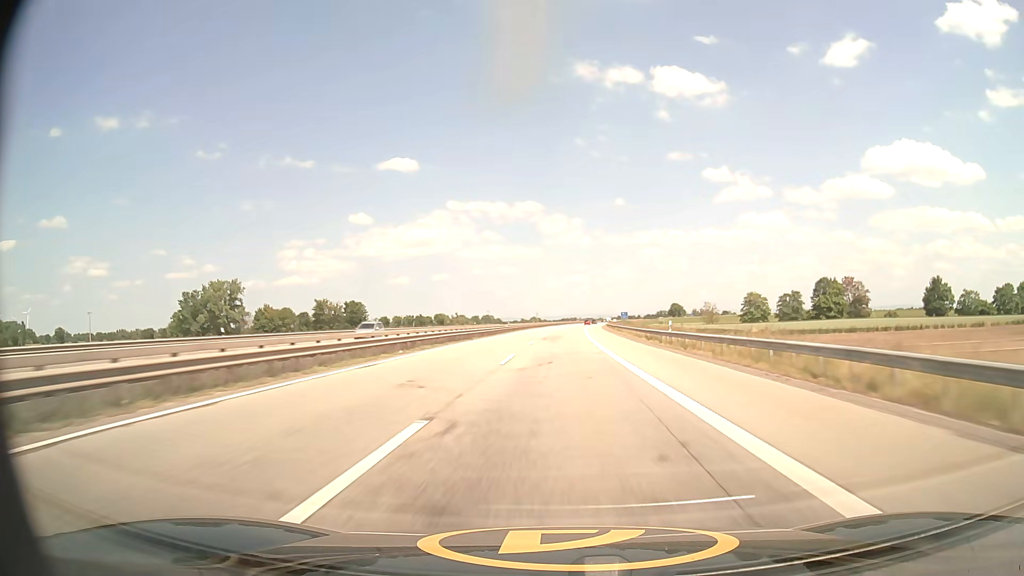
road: motorway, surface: asphalt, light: Day
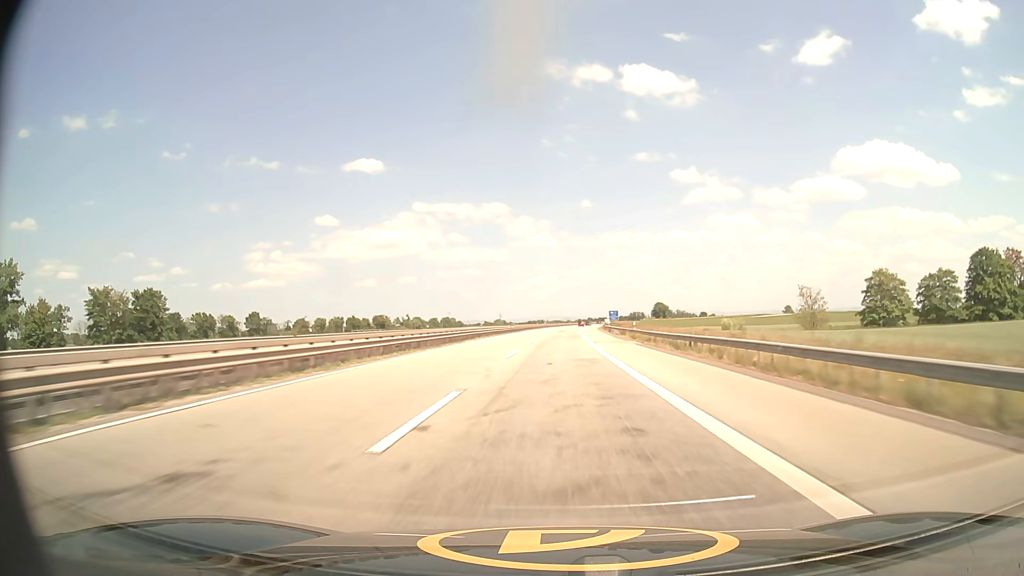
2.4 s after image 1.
(+2.3, +85.6) m; +3°
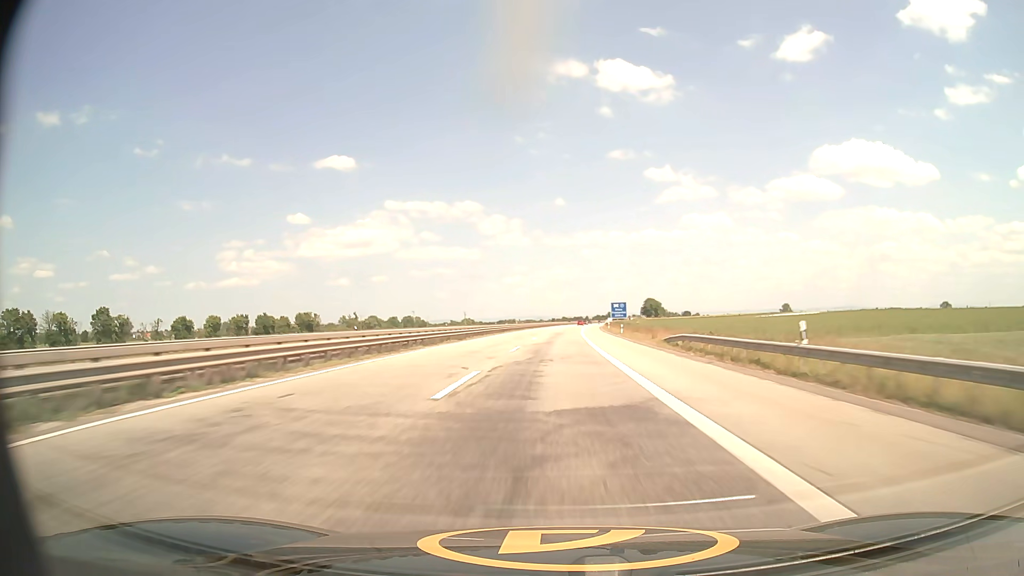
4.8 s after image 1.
(+1.8, +85.6) m; +2°
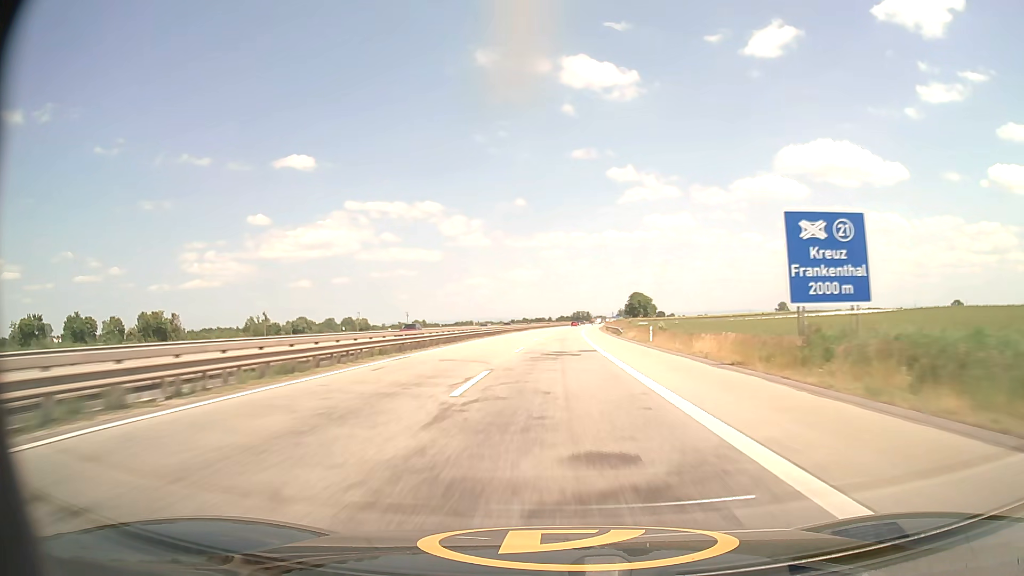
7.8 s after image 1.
(+2.8, +106.8) m; +3°
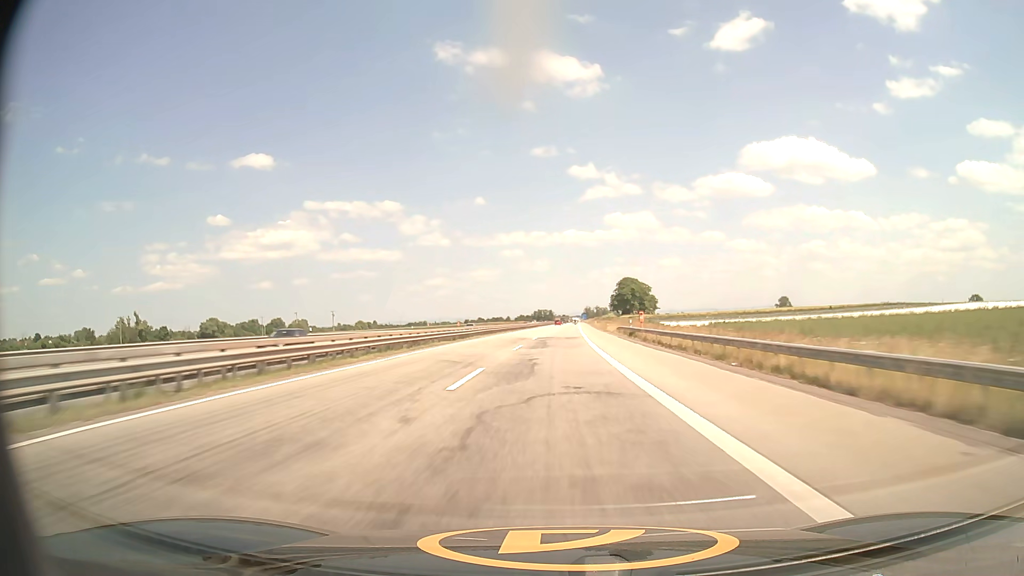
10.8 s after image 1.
(+2.9, +106.8) m; +3°
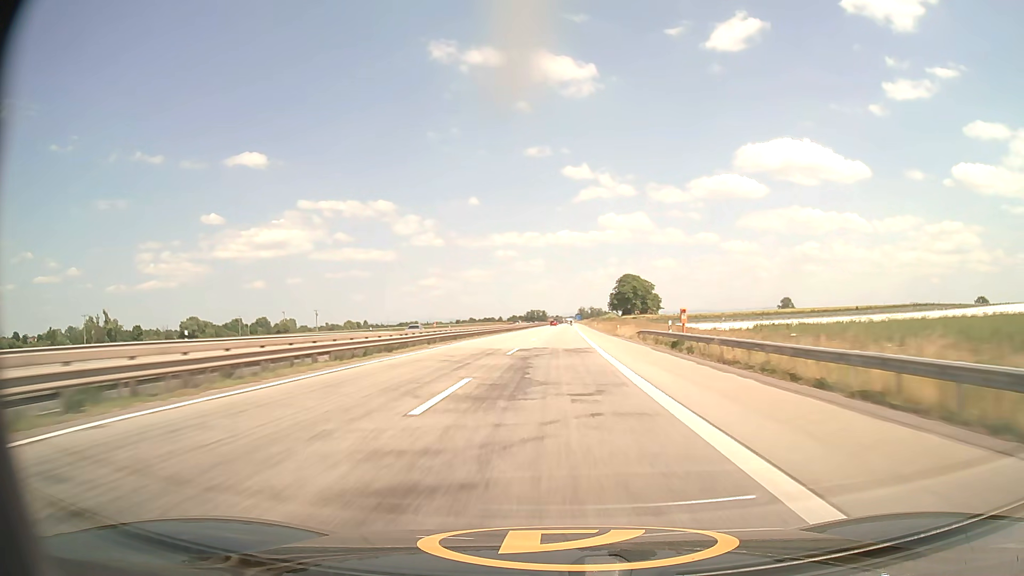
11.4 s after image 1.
(+0.1, +21.4) m; +1°
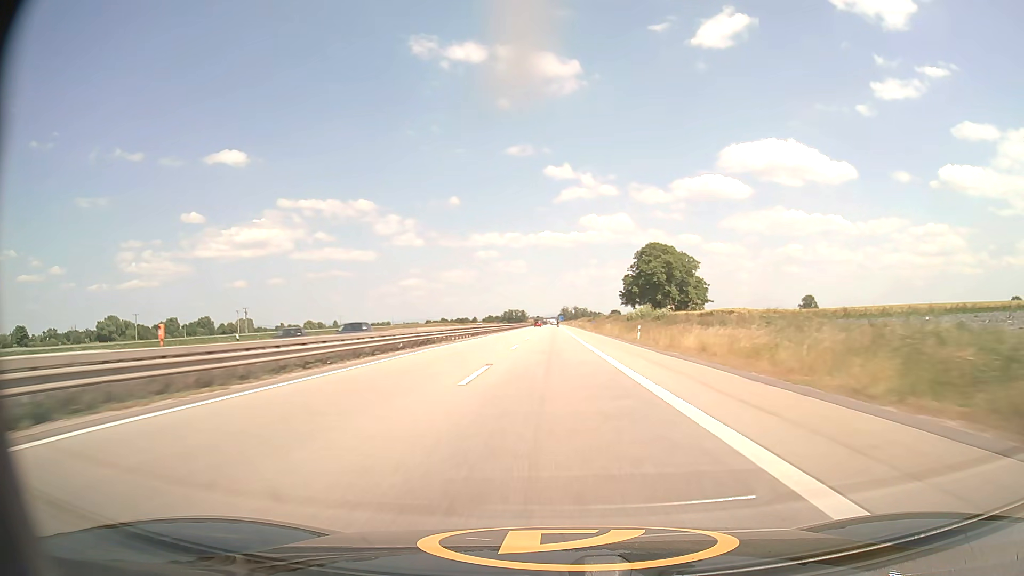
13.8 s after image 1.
(+1.4, +85.1) m; +2°
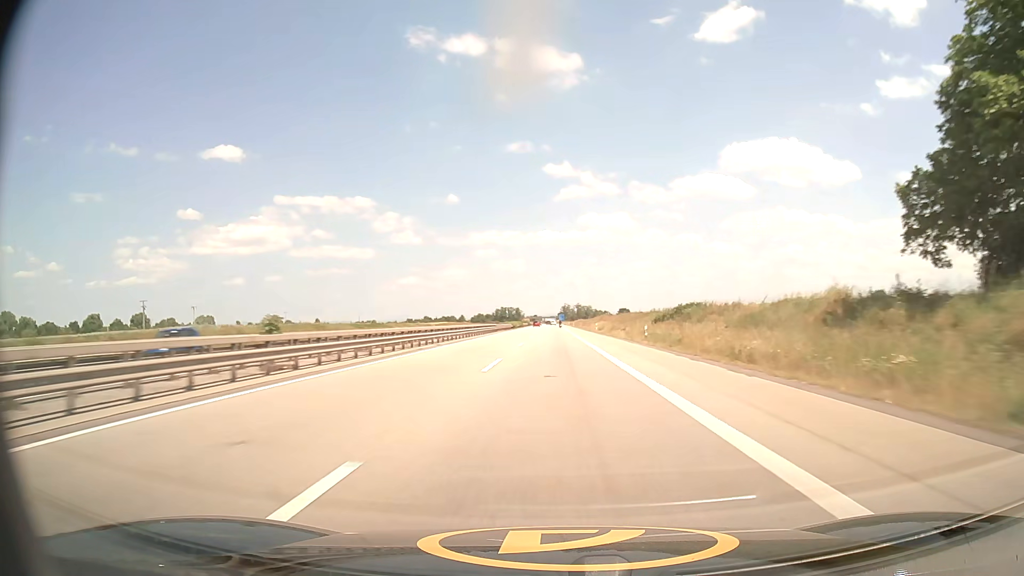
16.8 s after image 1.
(+0.1, +105.0) m; 0°
(0, +10) (0, +20) (0, +30) (0, +40) (0, +50) (0, +60) (0, +70) (0, +80) (0, +90) (0, +100) m
